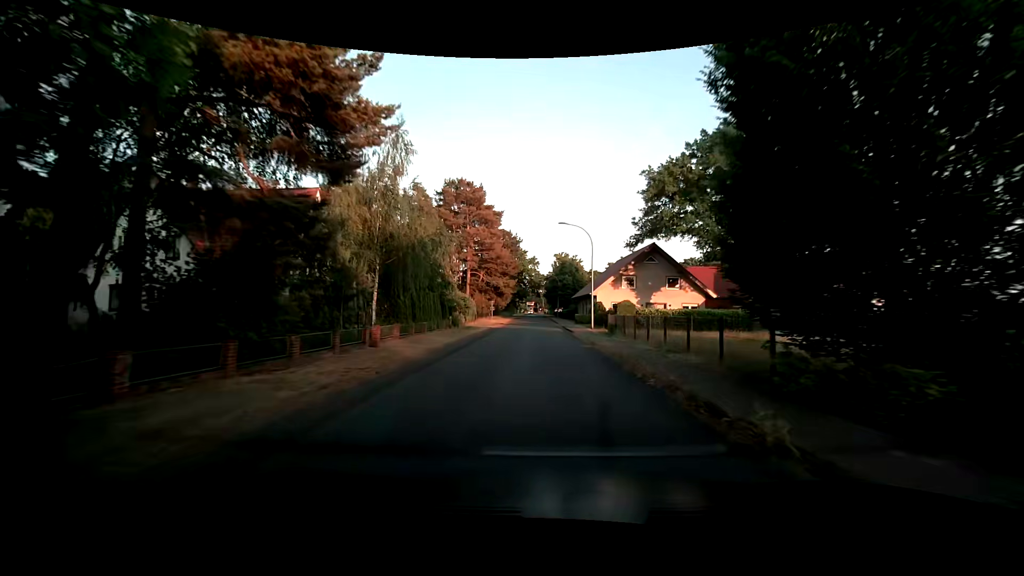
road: unclassified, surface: asphalt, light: Day
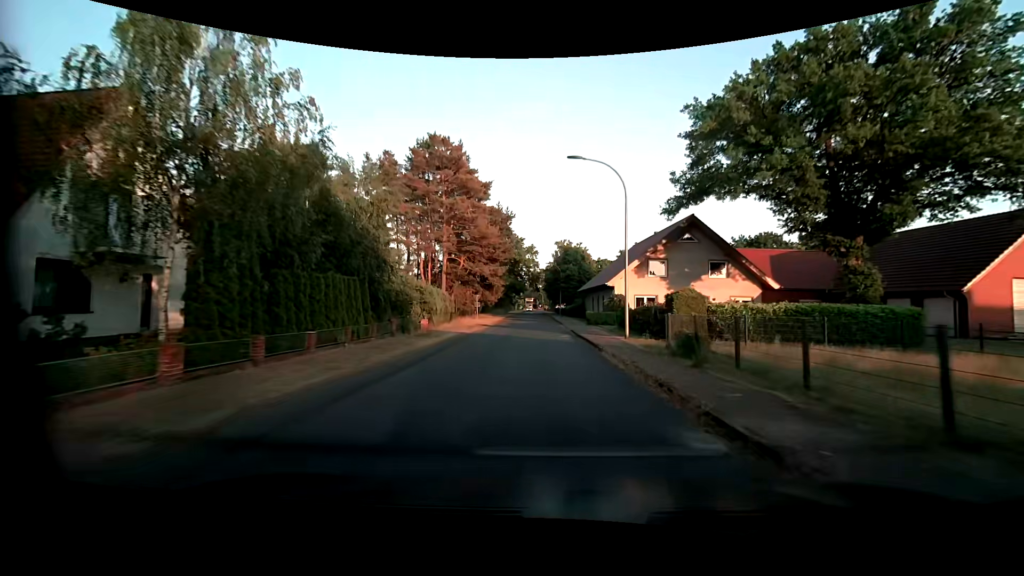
(-0.2, +14.5) m; 0°
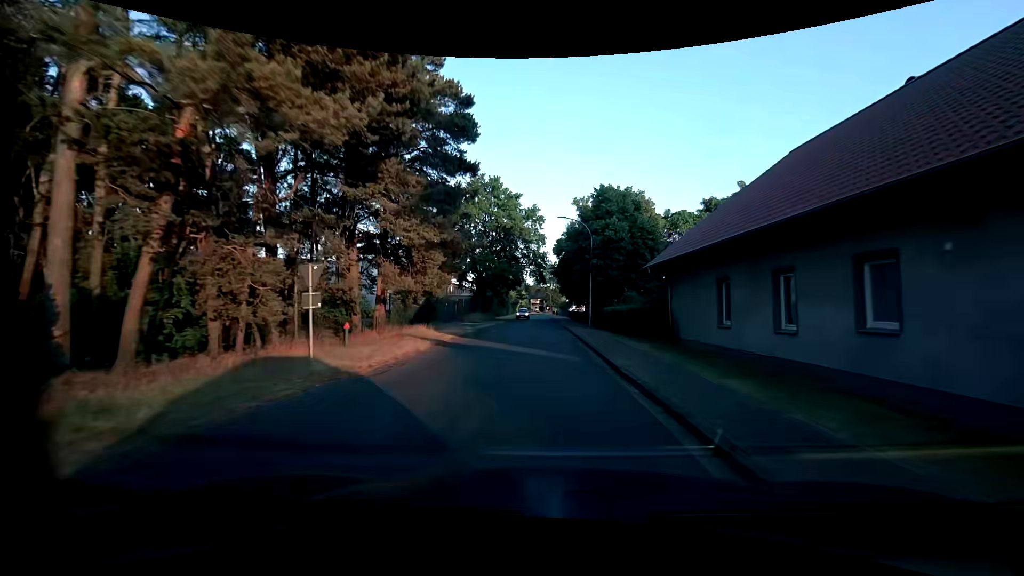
(-0.3, +37.6) m; -1°
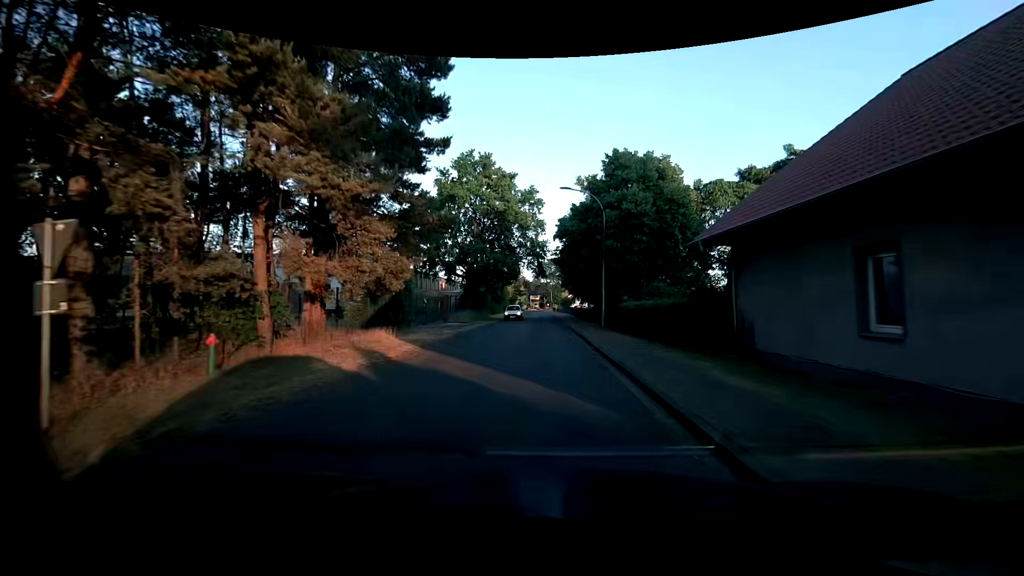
(0.0, +7.4) m; 0°
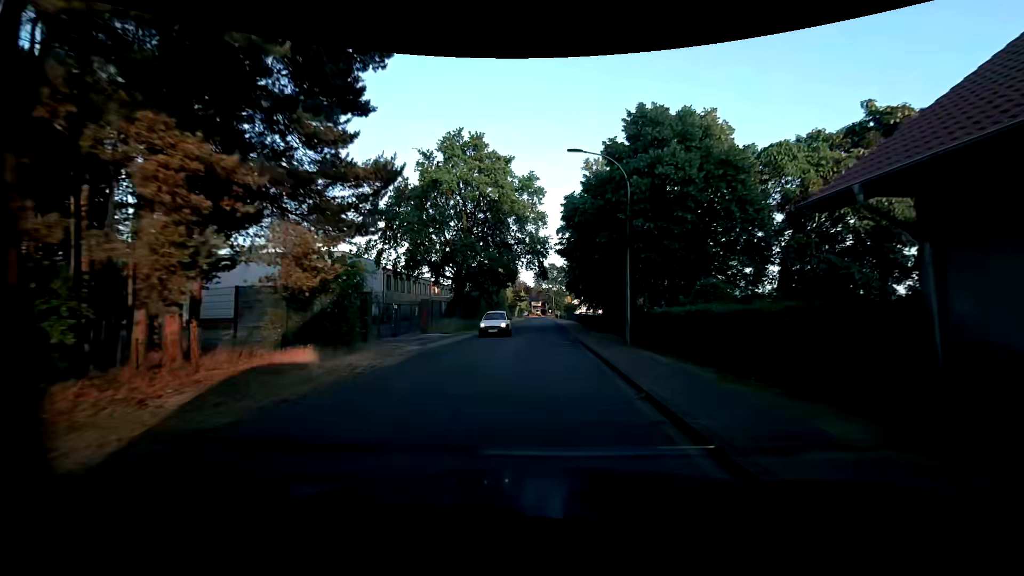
(0.0, +7.3) m; 0°
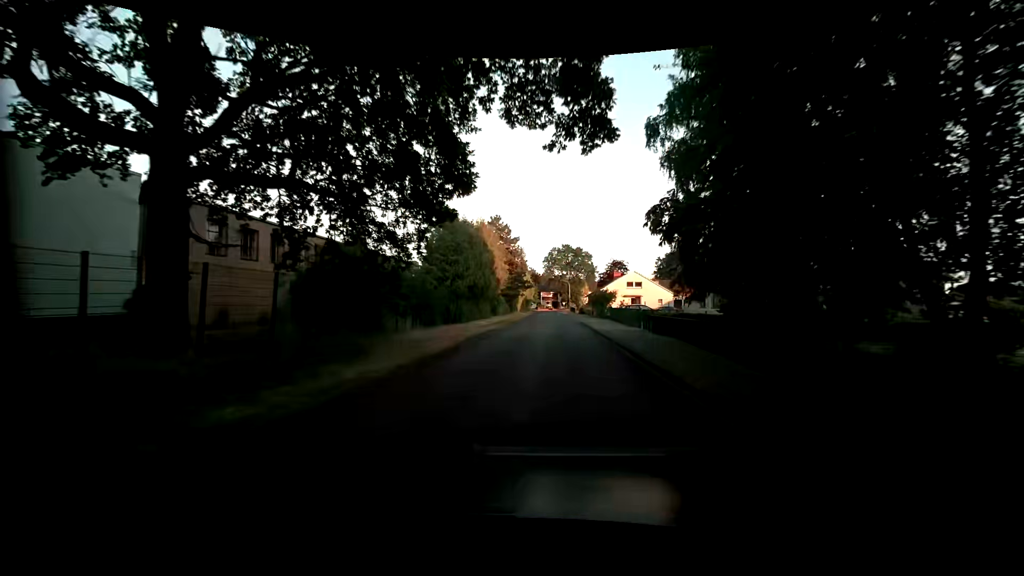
(-0.7, +34.2) m; 0°
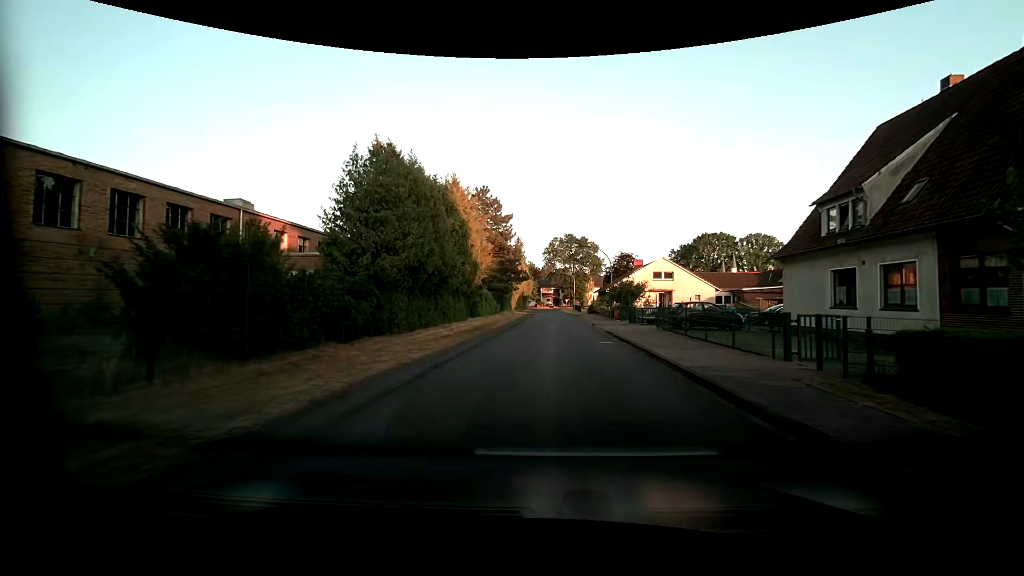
(-0.3, +16.5) m; -2°
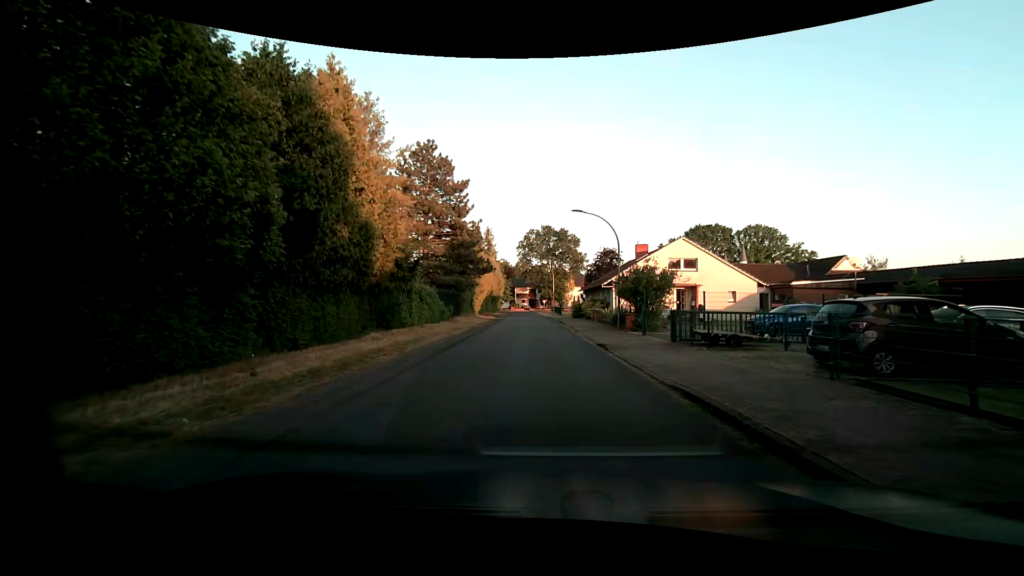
(+0.8, +16.2) m; +4°
